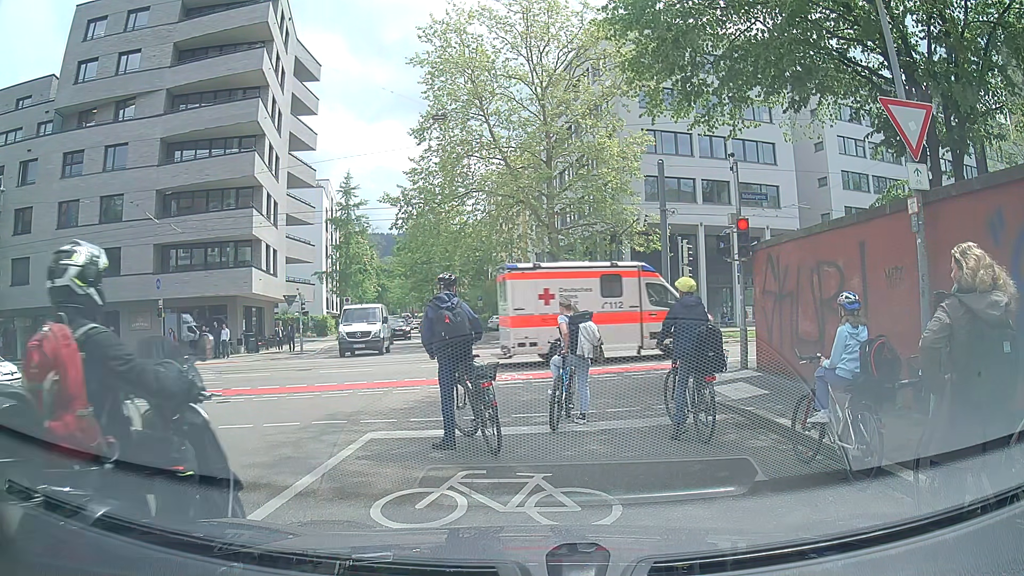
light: Day
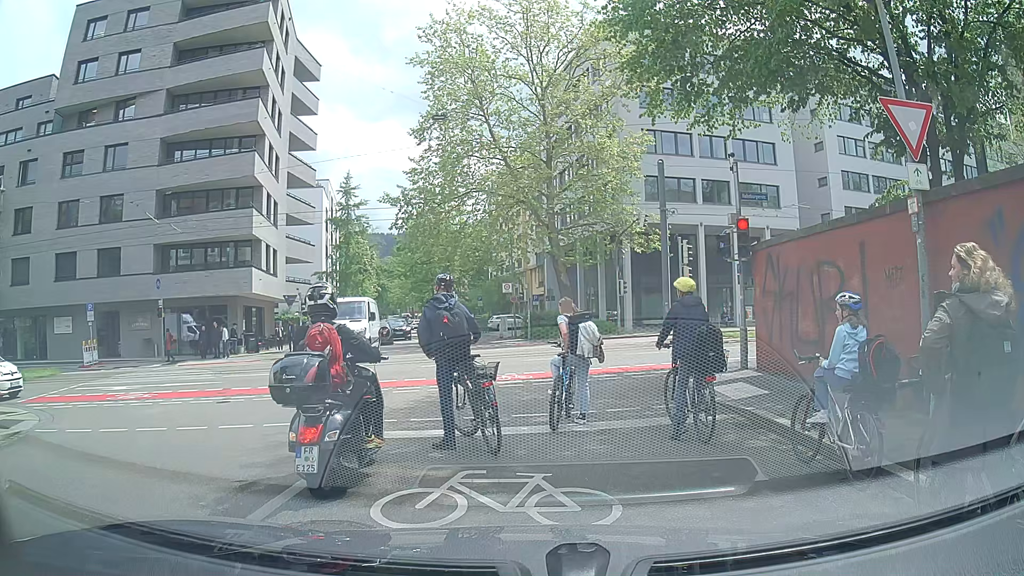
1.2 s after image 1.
(0.0, 0.0) m; 0°
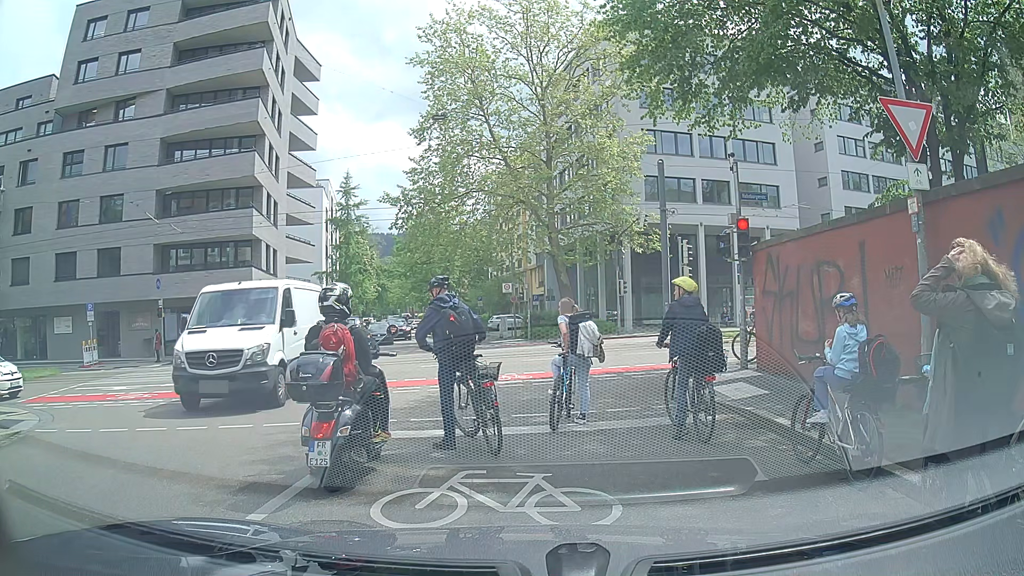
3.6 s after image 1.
(0.0, 0.0) m; 0°
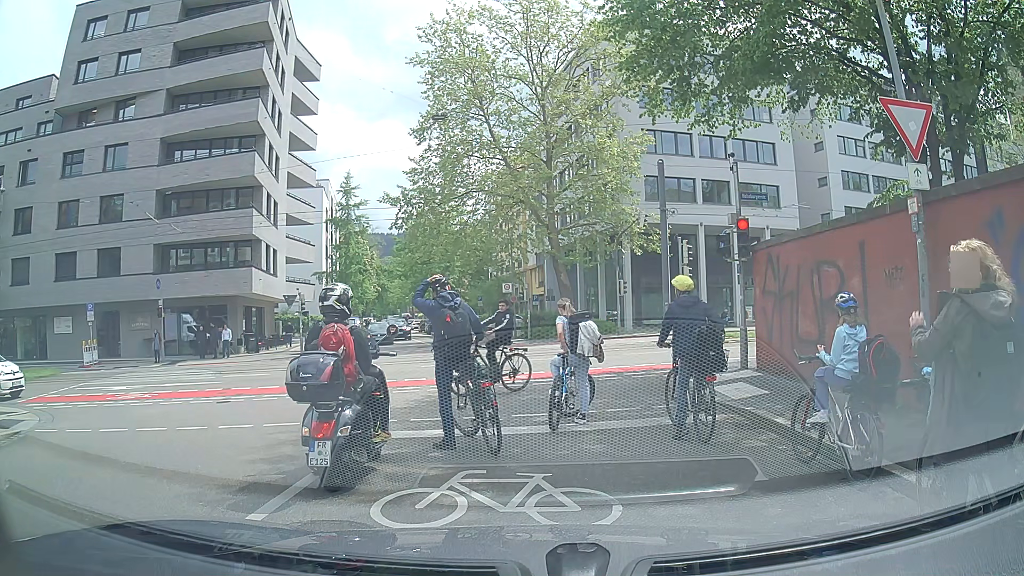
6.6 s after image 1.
(0.0, 0.0) m; 0°
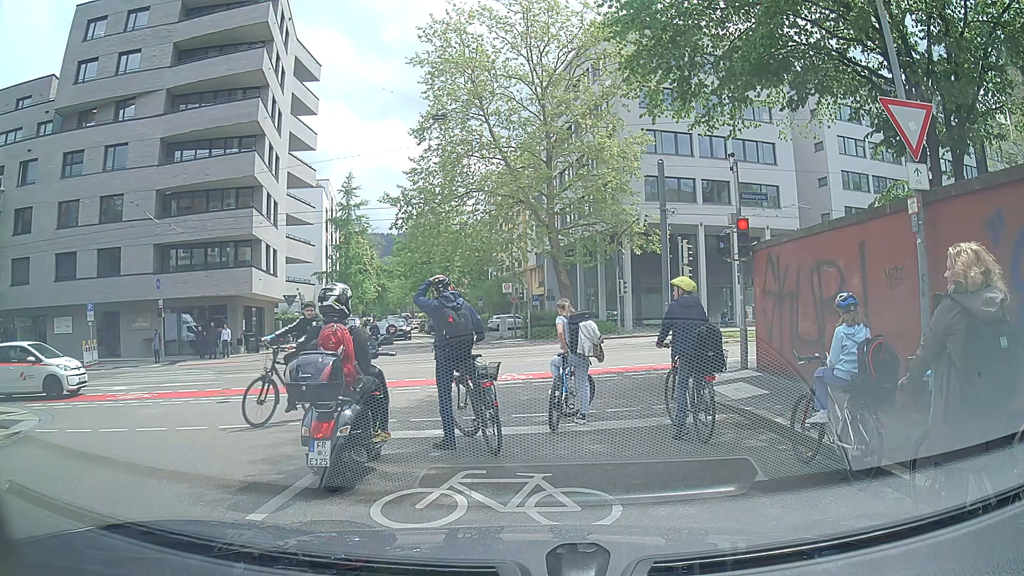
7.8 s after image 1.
(0.0, 0.0) m; 0°
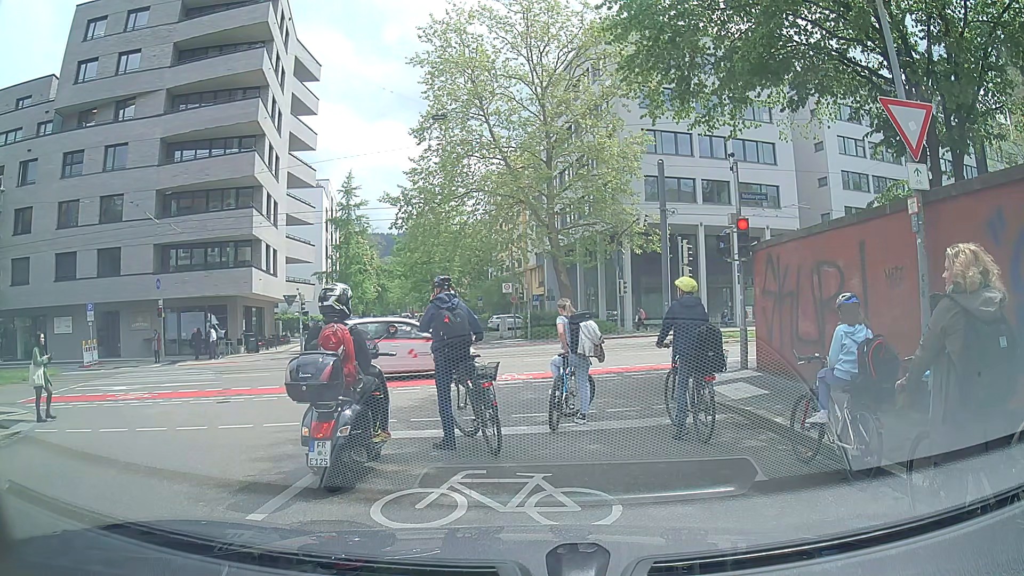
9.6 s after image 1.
(0.0, 0.0) m; 0°
